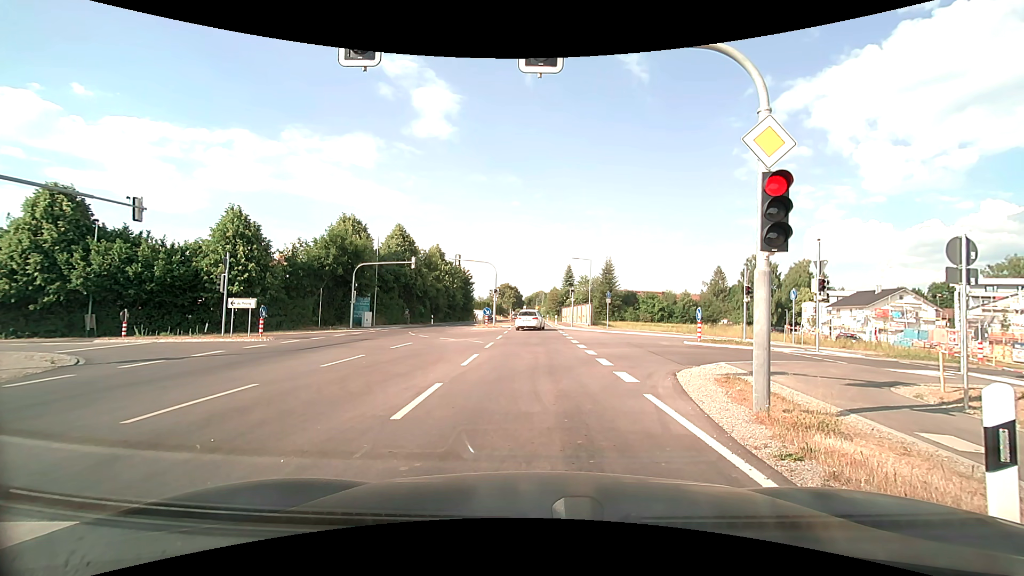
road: secondary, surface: asphalt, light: Day
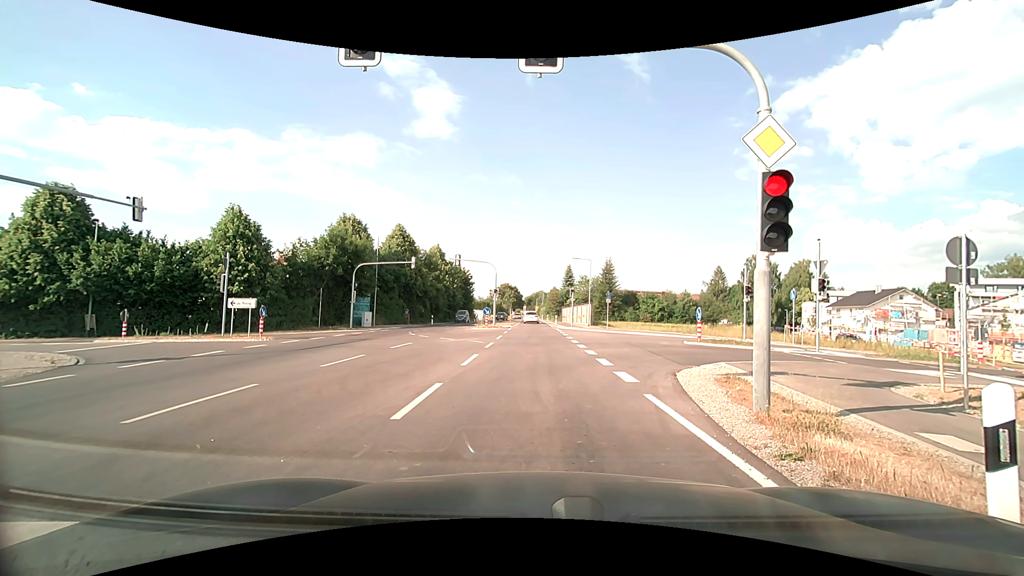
(0.0, 0.0) m; 0°
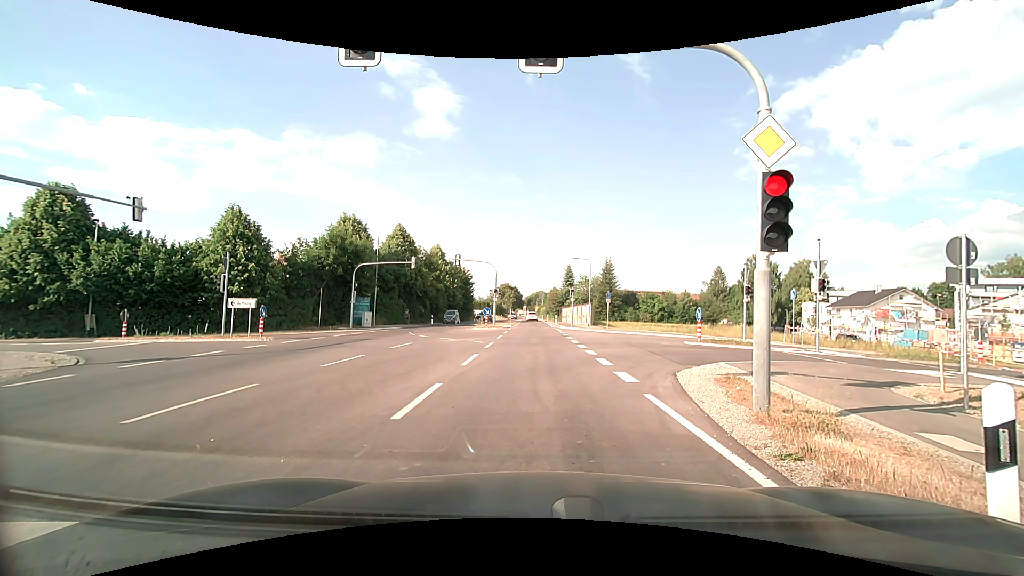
(0.0, 0.0) m; 0°
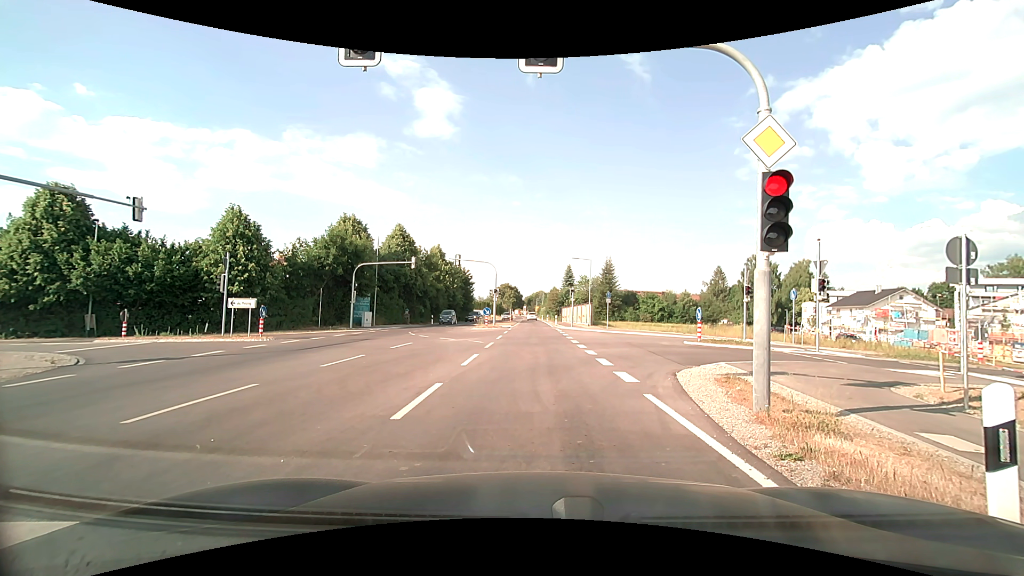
(0.0, 0.0) m; 0°
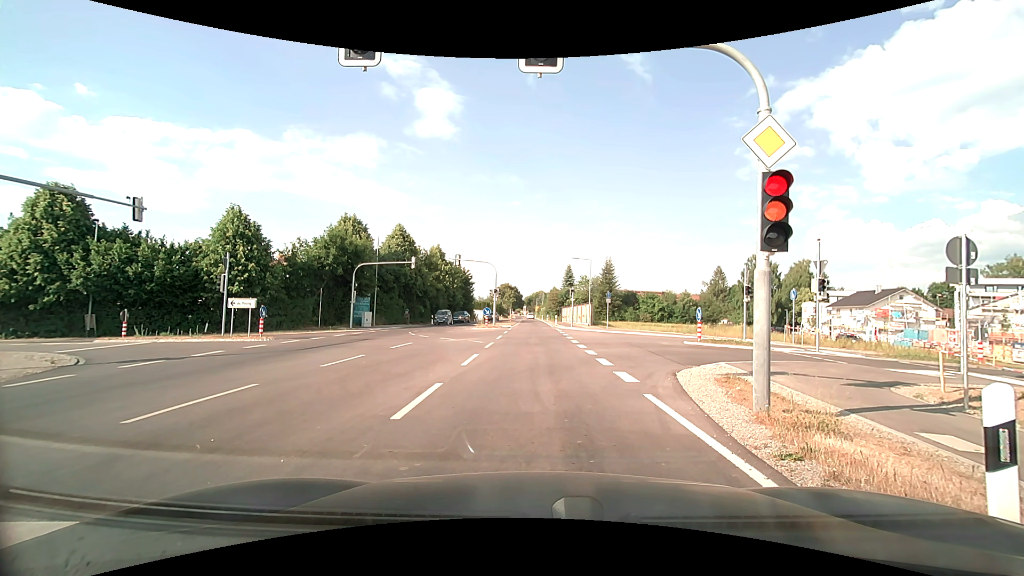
(0.0, 0.0) m; 0°
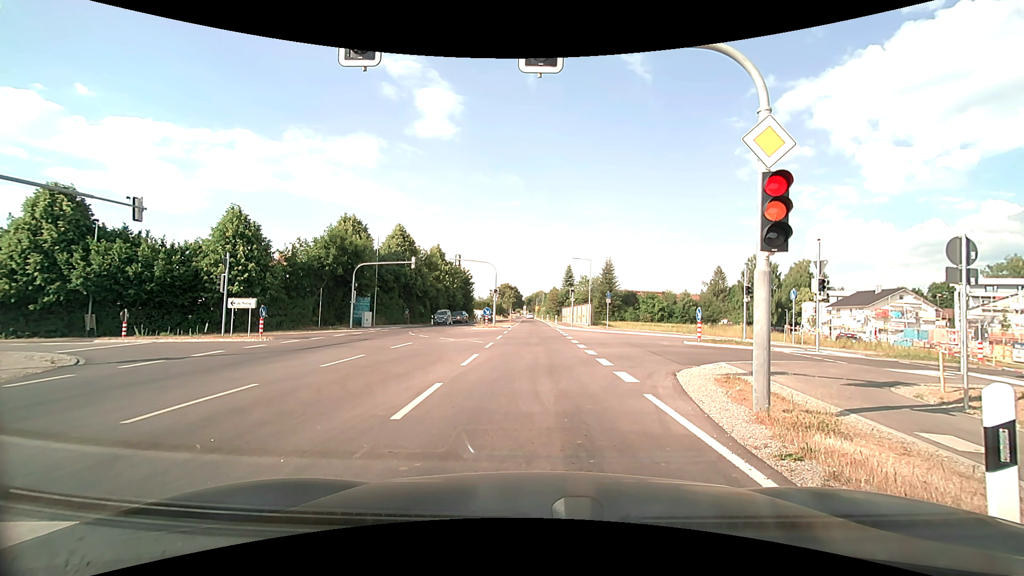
(0.0, 0.0) m; 0°
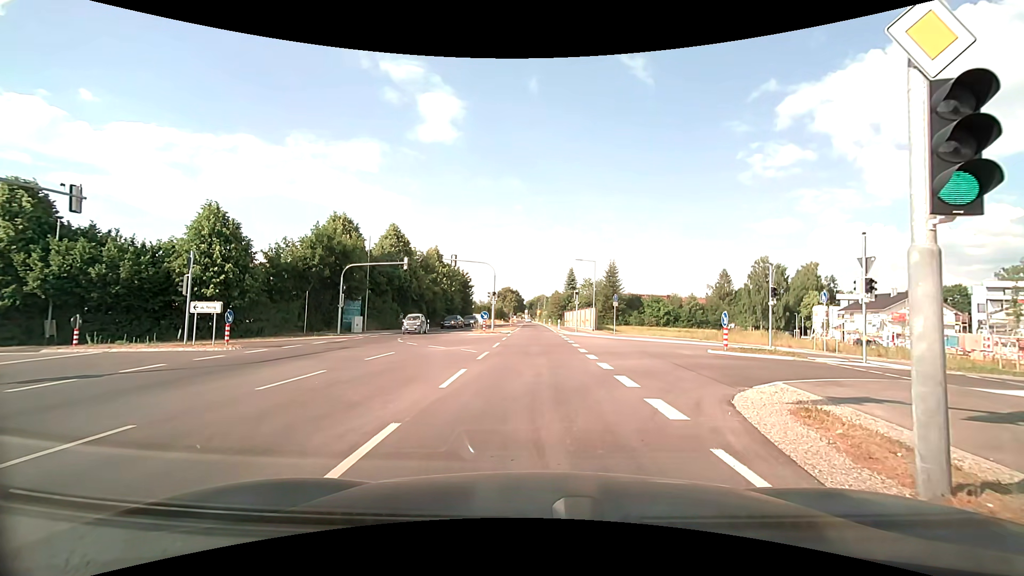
(0.0, +3.2) m; -1°
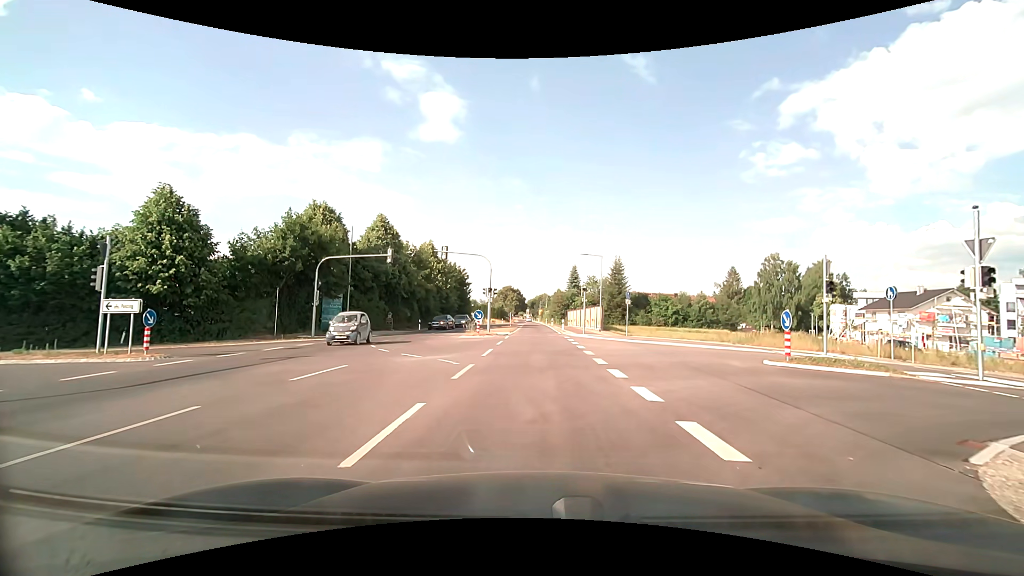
(0.0, +5.0) m; 0°
